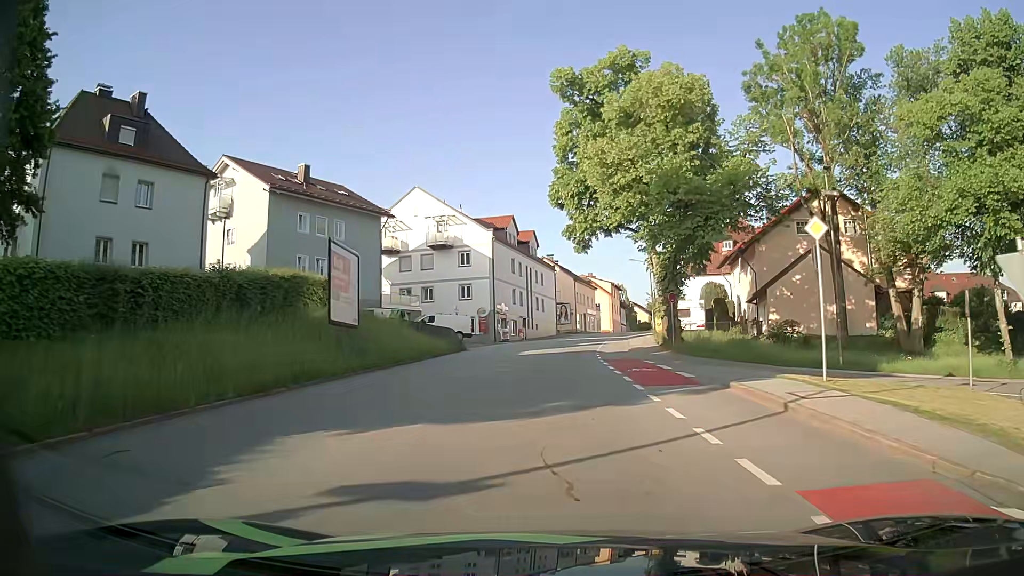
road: tertiary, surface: asphalt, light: Day
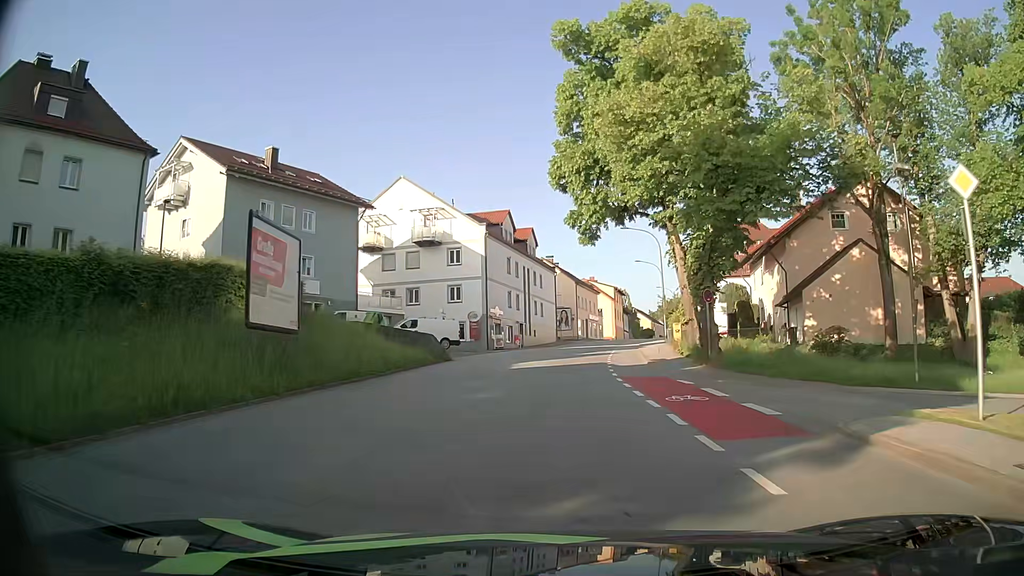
(0.0, +6.3) m; 0°
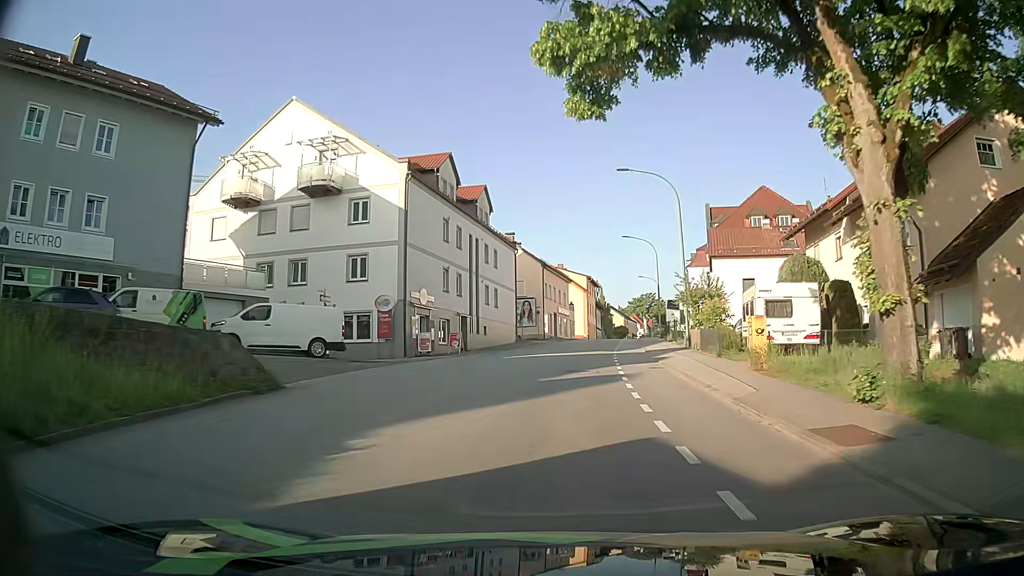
(+0.4, +18.9) m; +3°
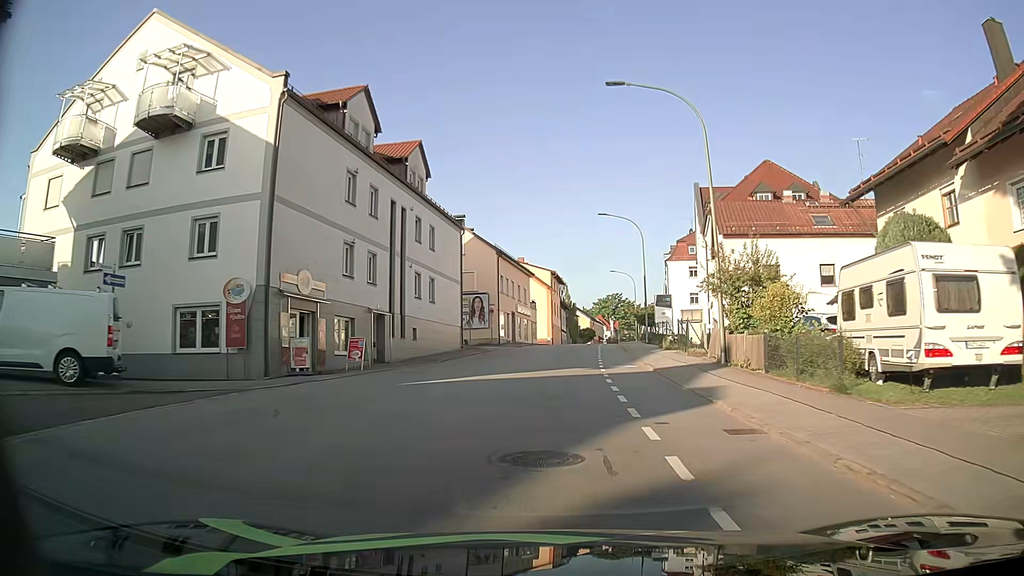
(+0.4, +12.7) m; +3°
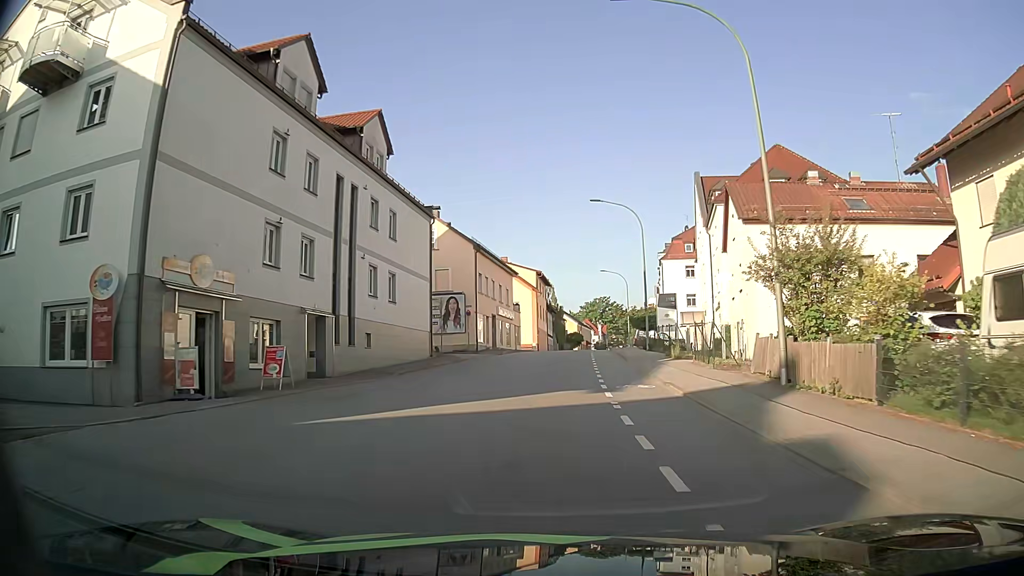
(+0.1, +6.4) m; +1°
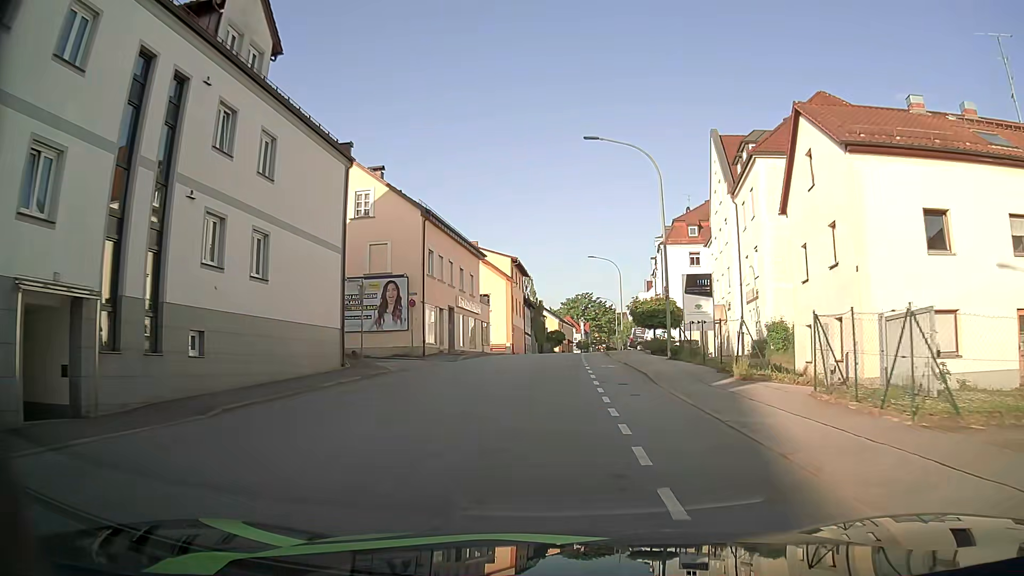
(+0.3, +12.8) m; +2°
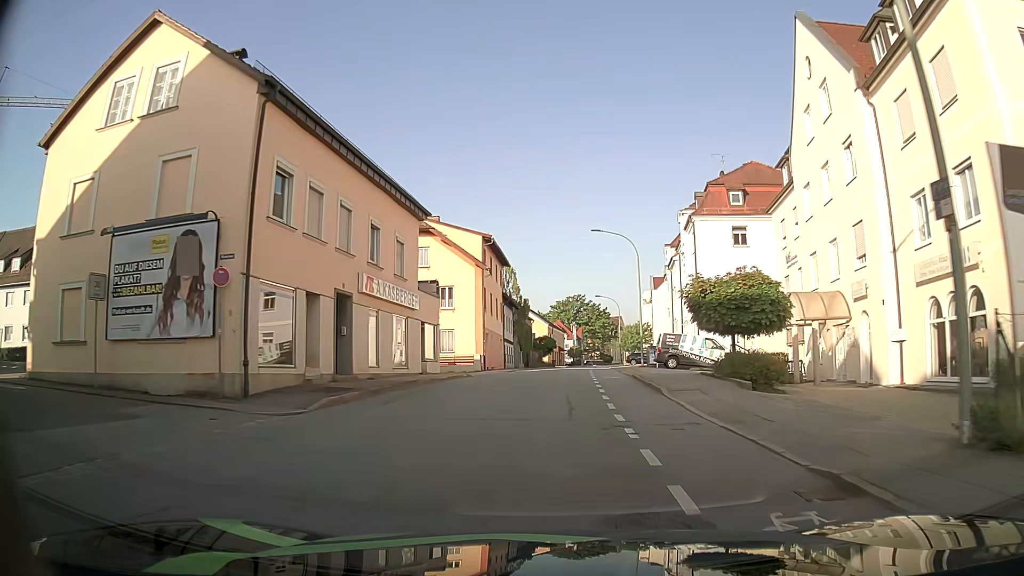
(+0.1, +19.4) m; +1°
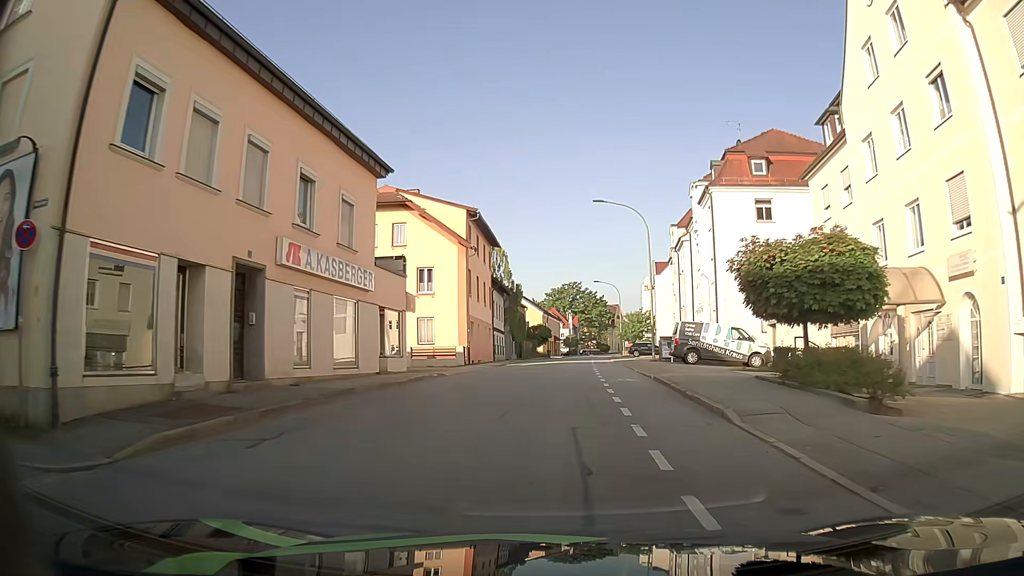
(0.0, +6.5) m; +1°
(0, +10) (0, +20) (0, +30) (+1, +40) (+2, +50) (+2, +60) (+3, +70) (+4, +80) (+5, +90) (+6, +100) m
